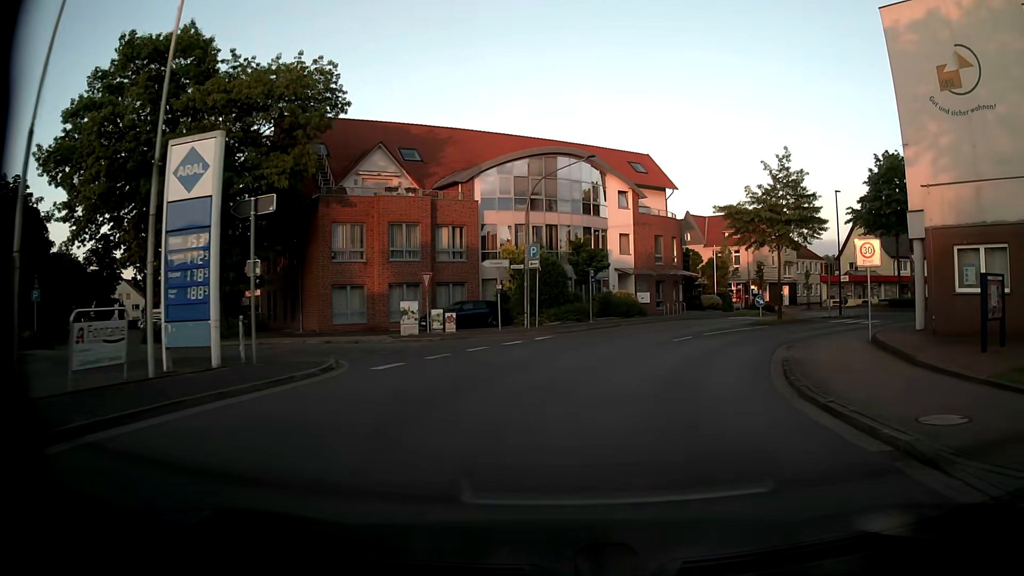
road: tertiary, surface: asphalt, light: Day
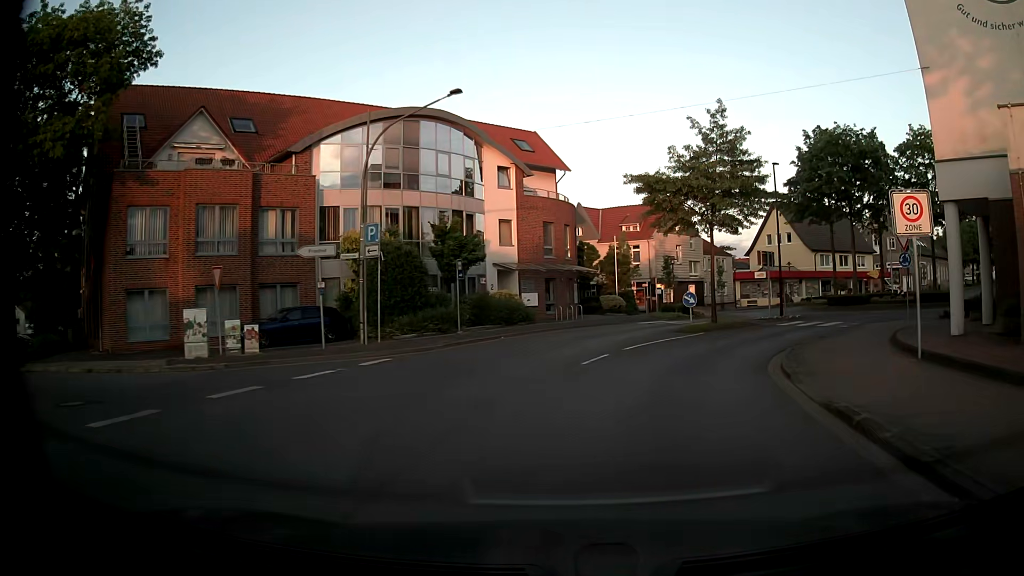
(+0.8, +9.6) m; +9°
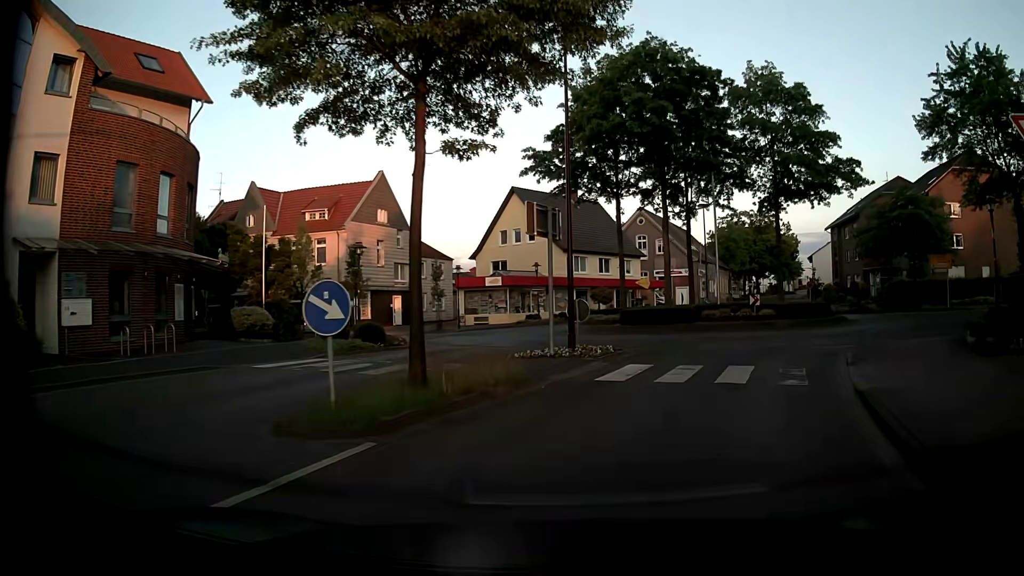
(+3.9, +19.1) m; +25°
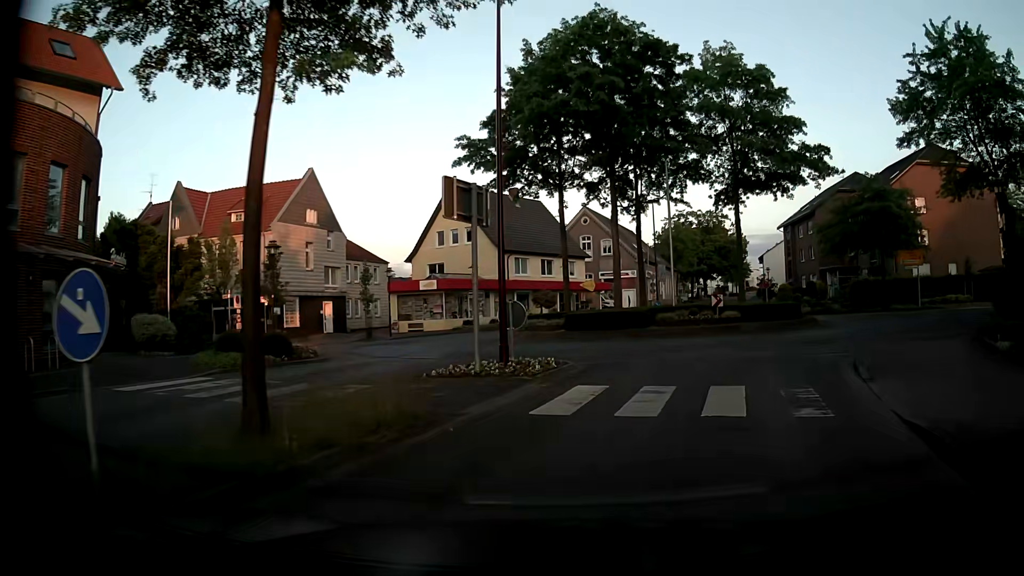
(+0.1, +3.3) m; +4°
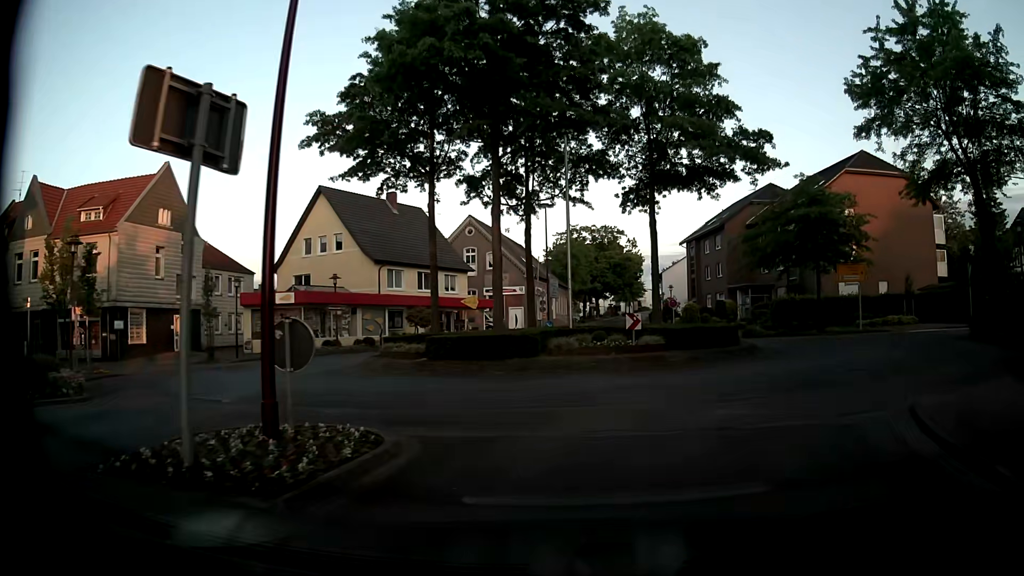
(+0.7, +6.6) m; +10°
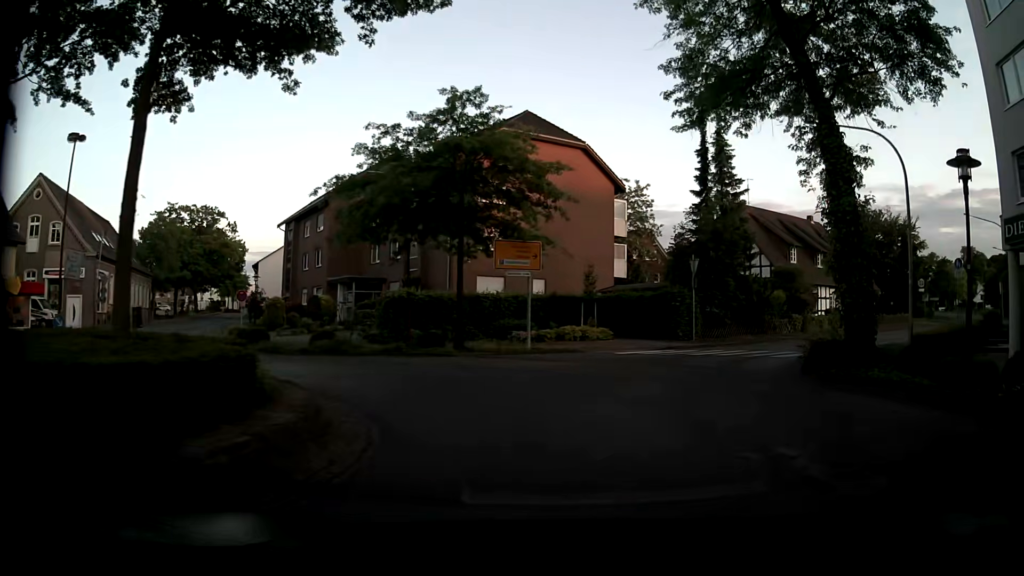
(+3.7, +14.5) m; +31°
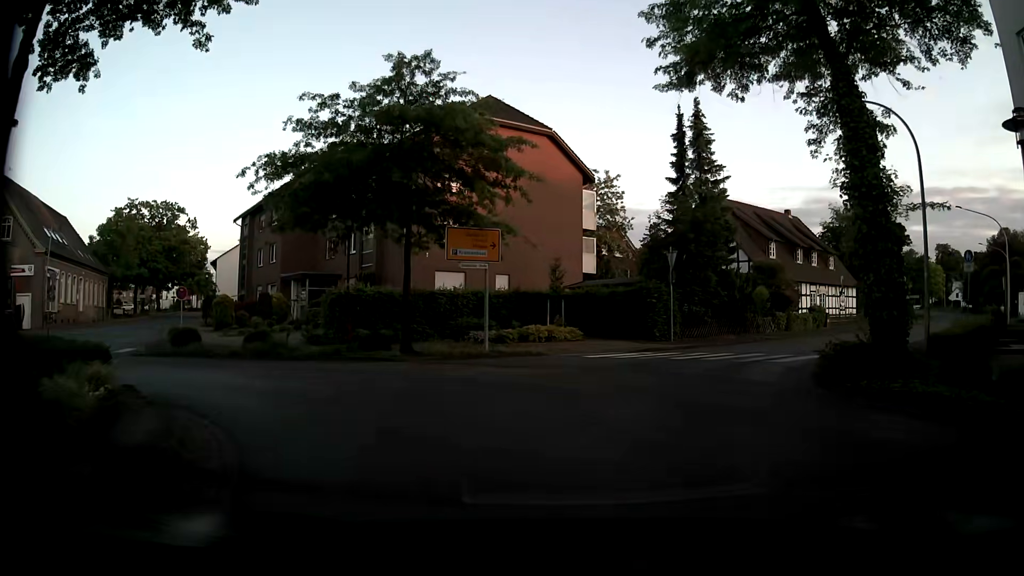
(+0.1, +2.9) m; +3°
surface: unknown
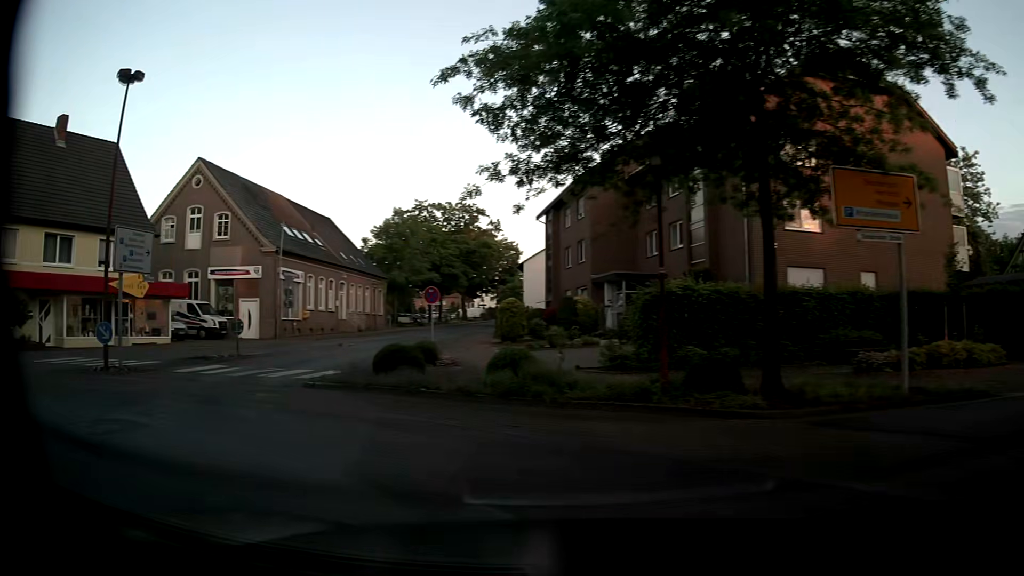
(-1.5, +8.9) m; -28°
(-5, +8) (-14, +8) (-22, +1) (-31, -3) (-41, -4) (-51, -6) (-61, -7) (-70, -8) (-80, -9) (-90, -10) m
